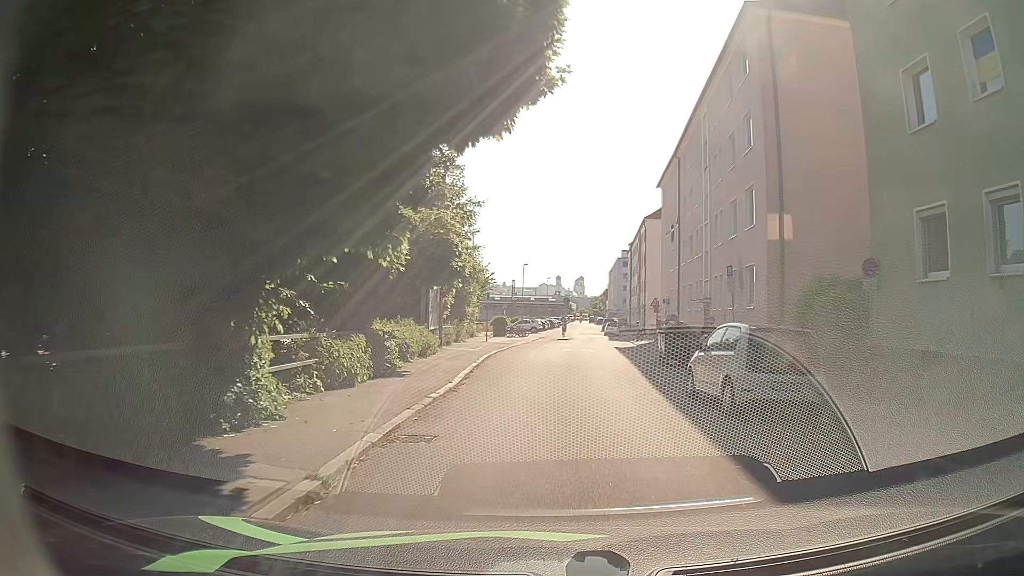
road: residential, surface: asphalt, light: Day
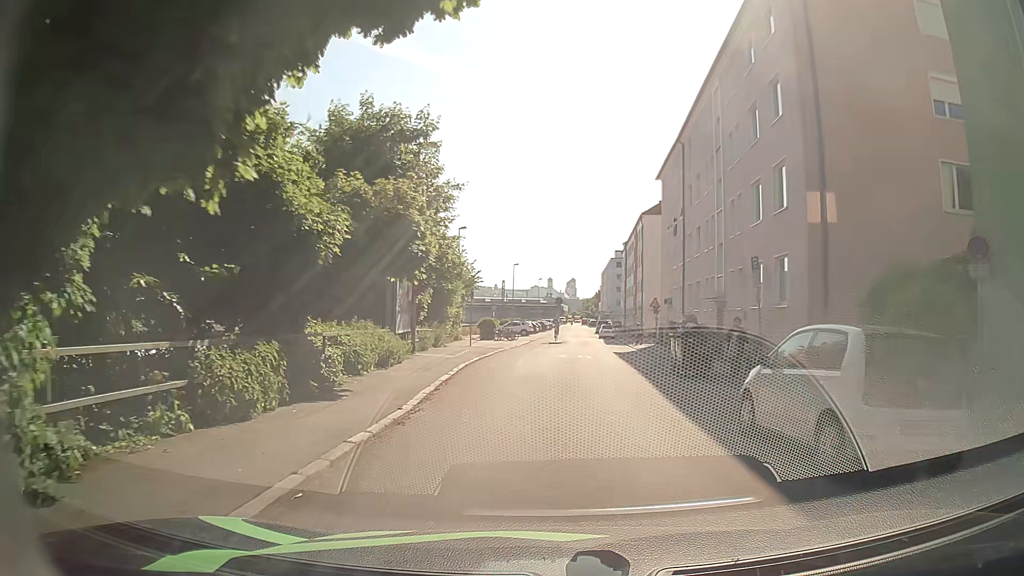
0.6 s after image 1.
(0.0, +4.2) m; 0°
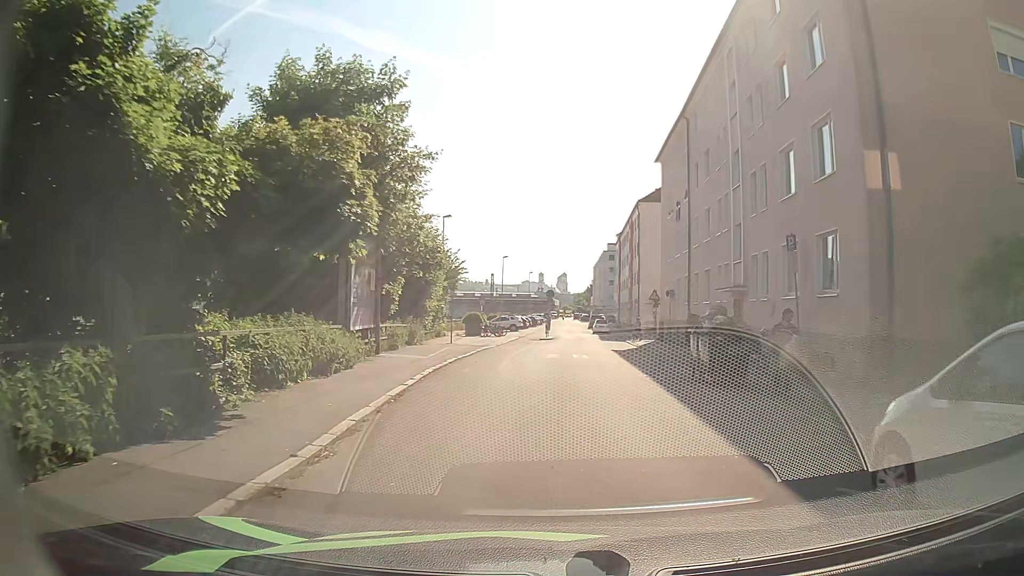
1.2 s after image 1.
(0.0, +4.1) m; +1°
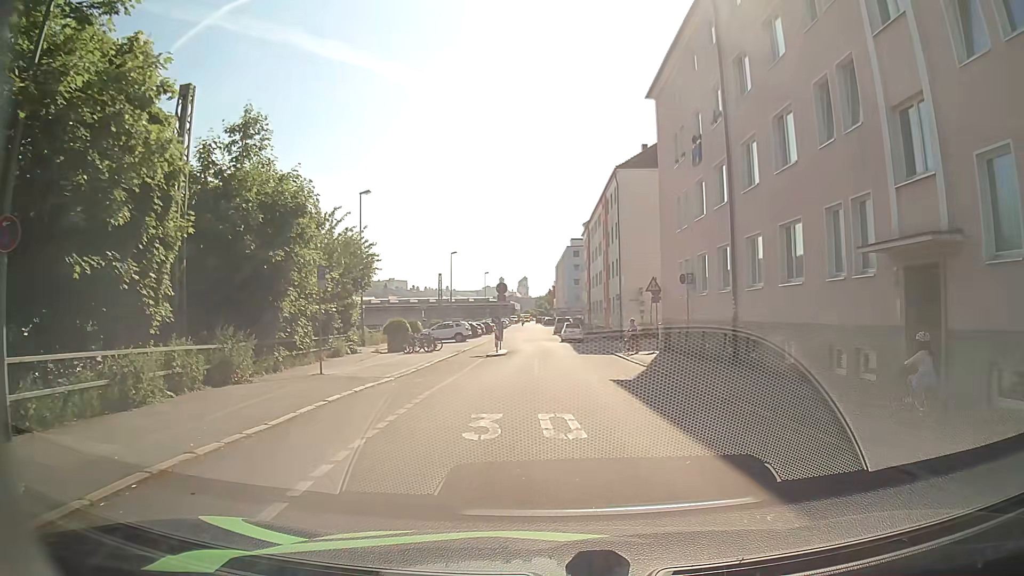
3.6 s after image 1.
(+0.4, +15.0) m; +4°
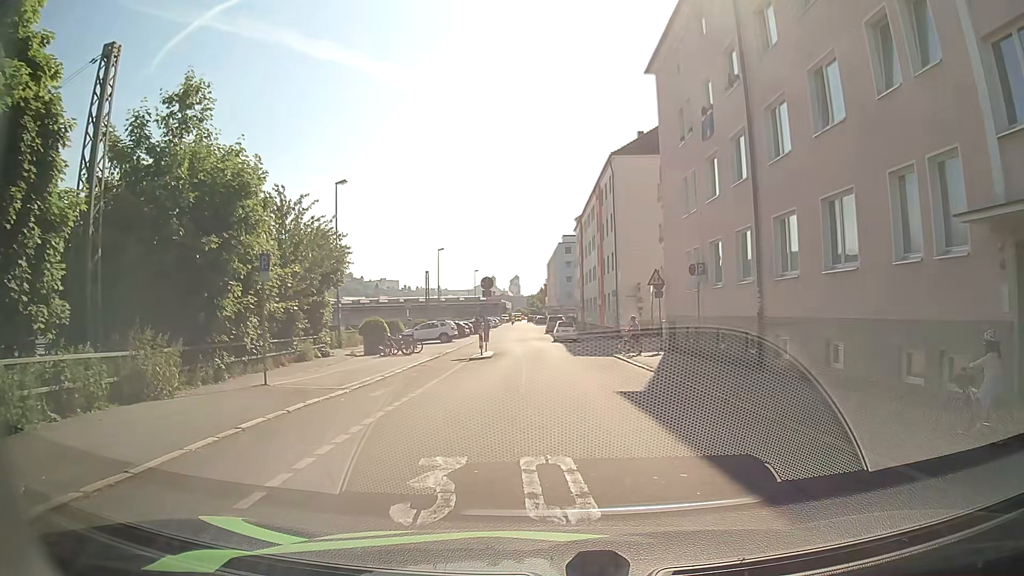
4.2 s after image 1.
(0.0, +3.4) m; 0°
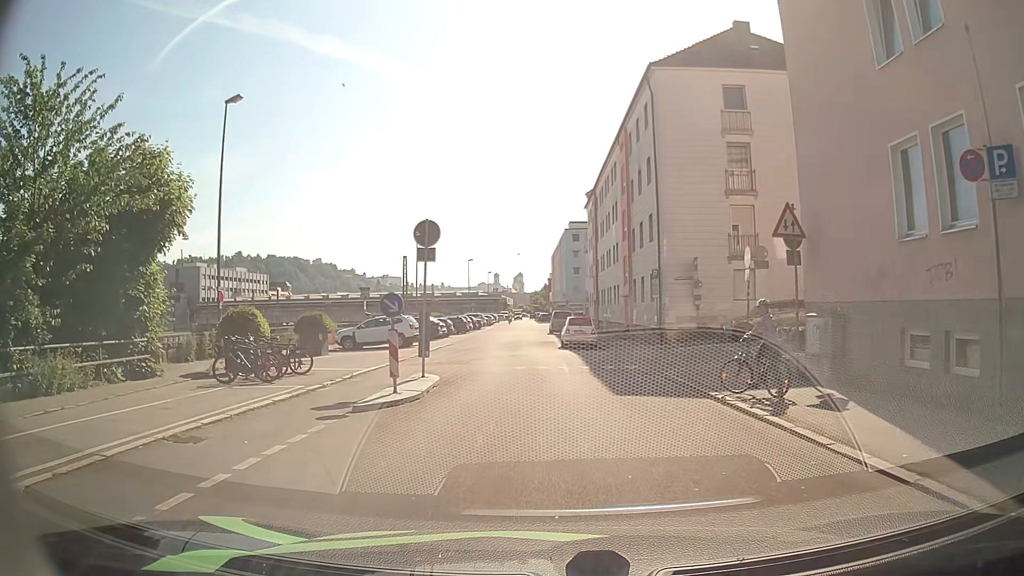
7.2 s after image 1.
(-0.1, +16.2) m; 0°
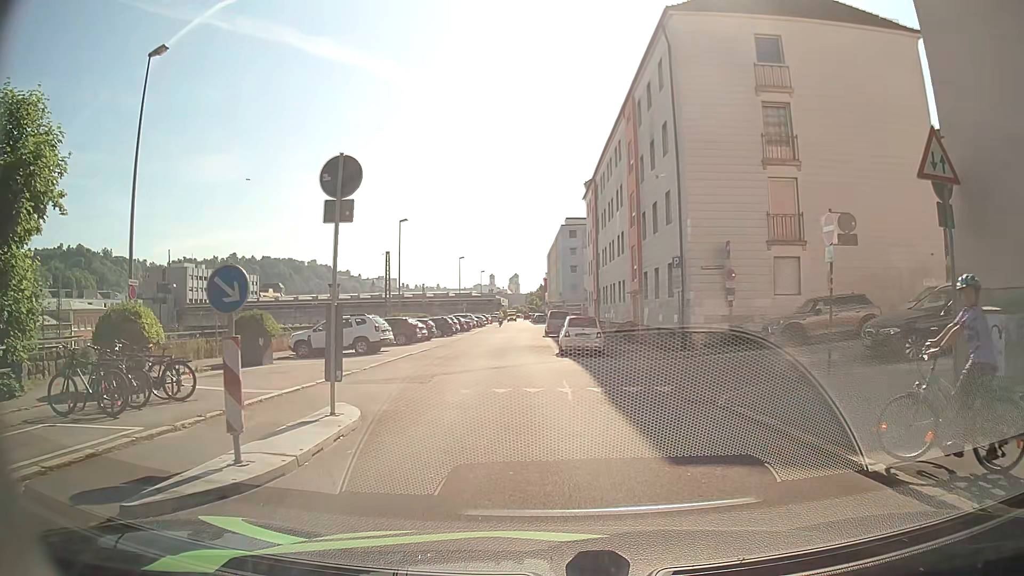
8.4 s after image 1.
(0.0, +5.9) m; 0°
